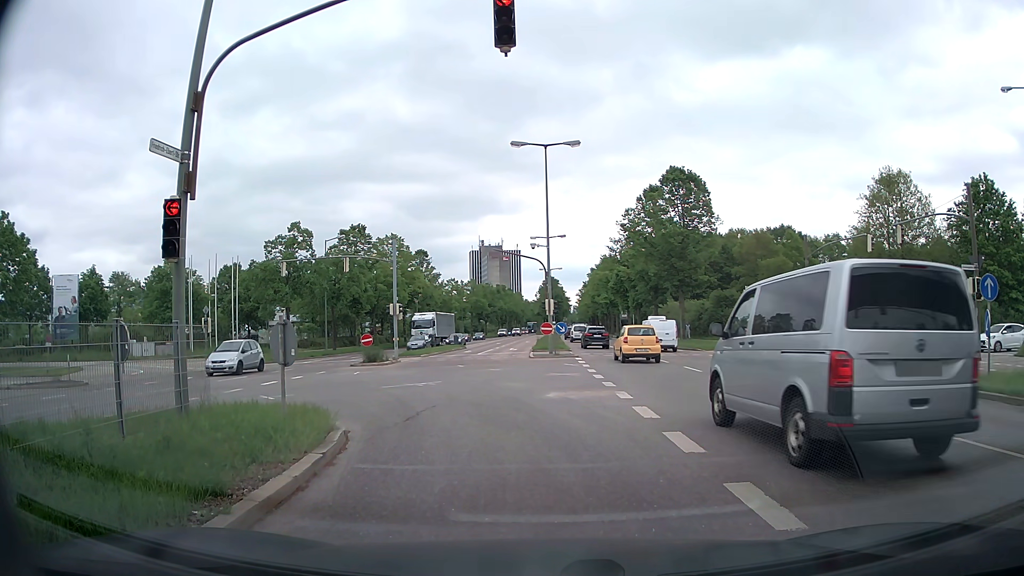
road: primary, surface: asphalt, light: Day
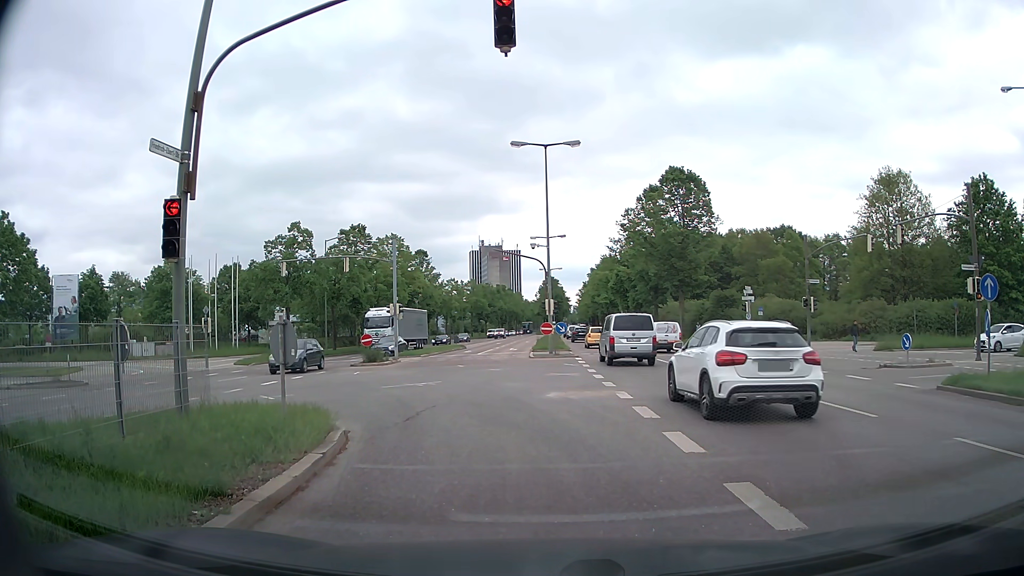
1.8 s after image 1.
(0.0, 0.0) m; 0°
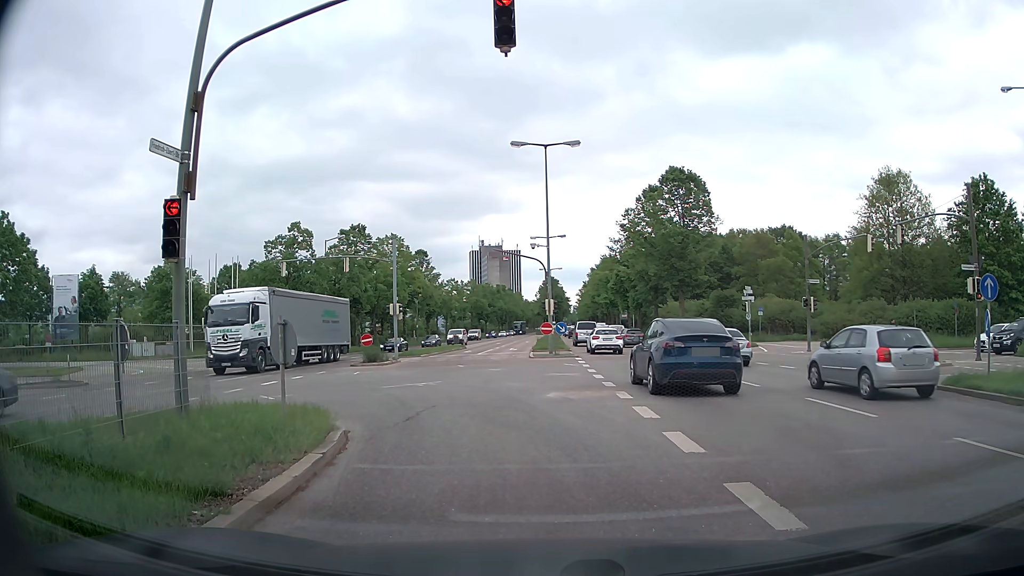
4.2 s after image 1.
(0.0, 0.0) m; 0°
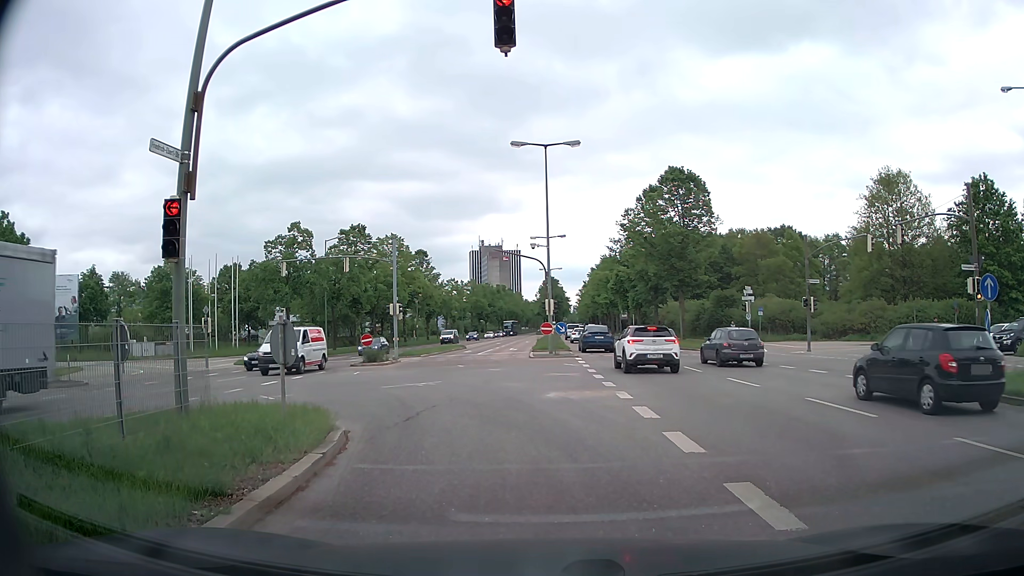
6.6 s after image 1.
(0.0, 0.0) m; 0°
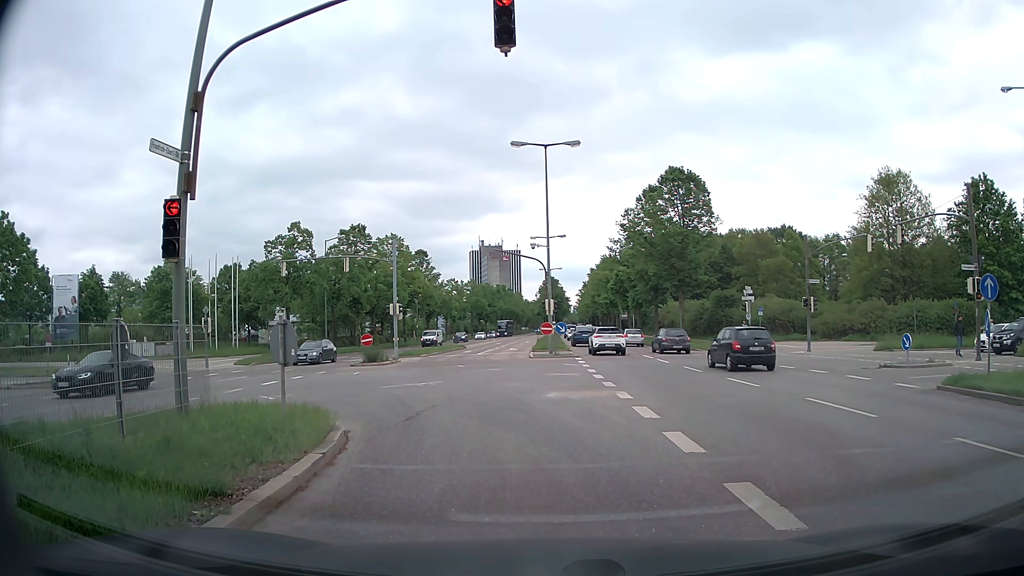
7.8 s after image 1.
(0.0, 0.0) m; 0°
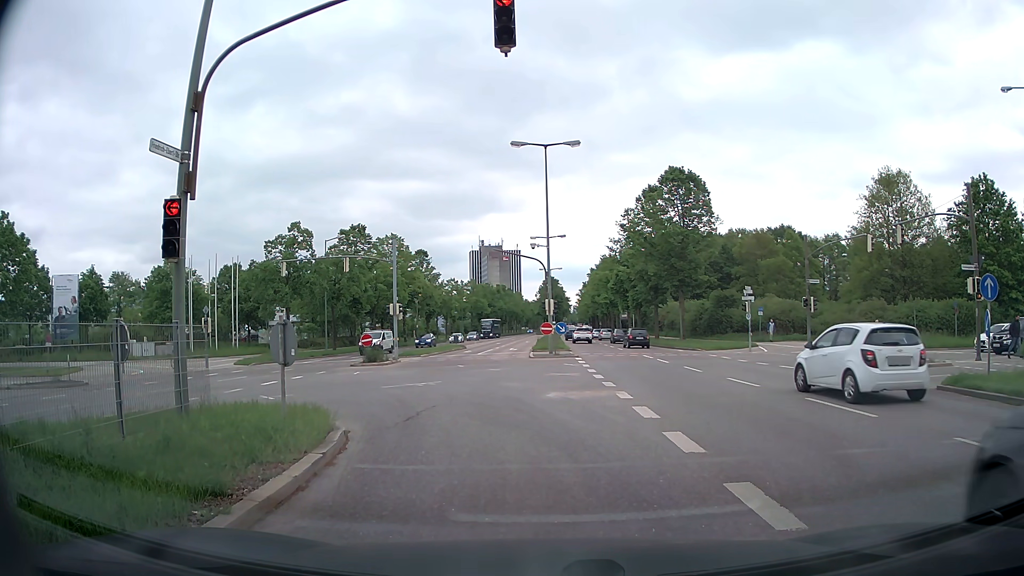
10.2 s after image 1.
(0.0, 0.0) m; 0°
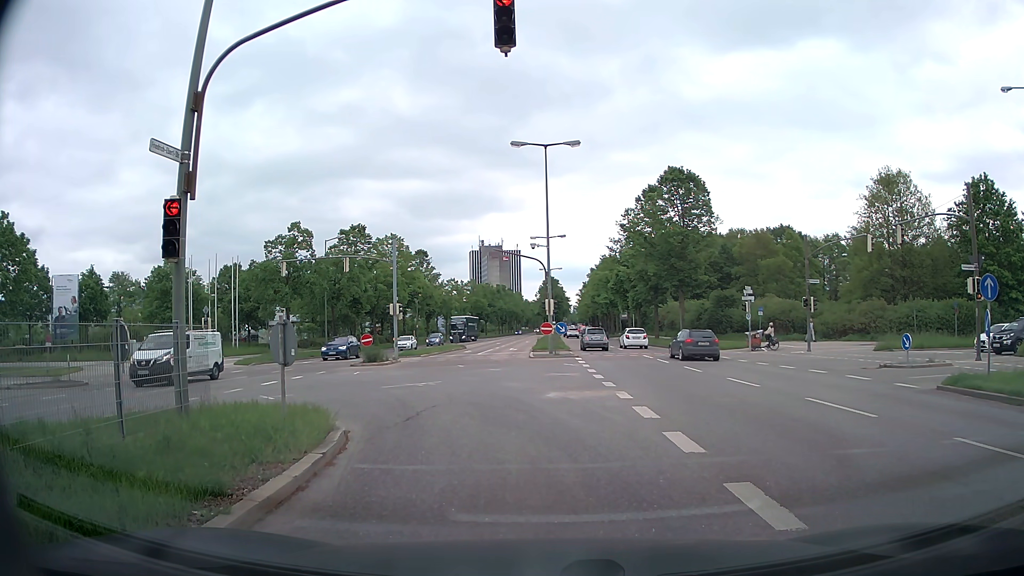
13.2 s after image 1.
(0.0, 0.0) m; 0°
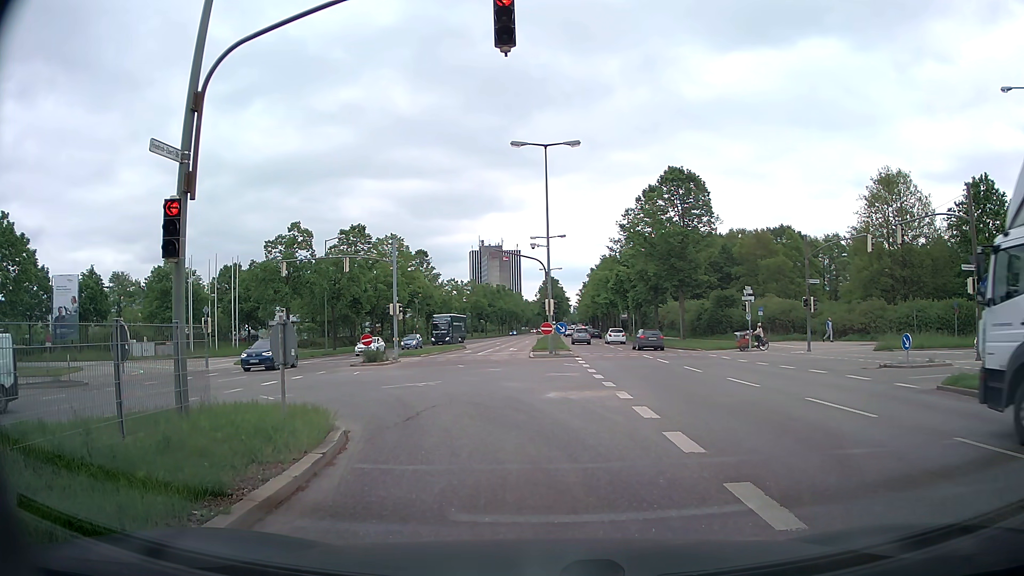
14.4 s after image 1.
(0.0, 0.0) m; 0°
